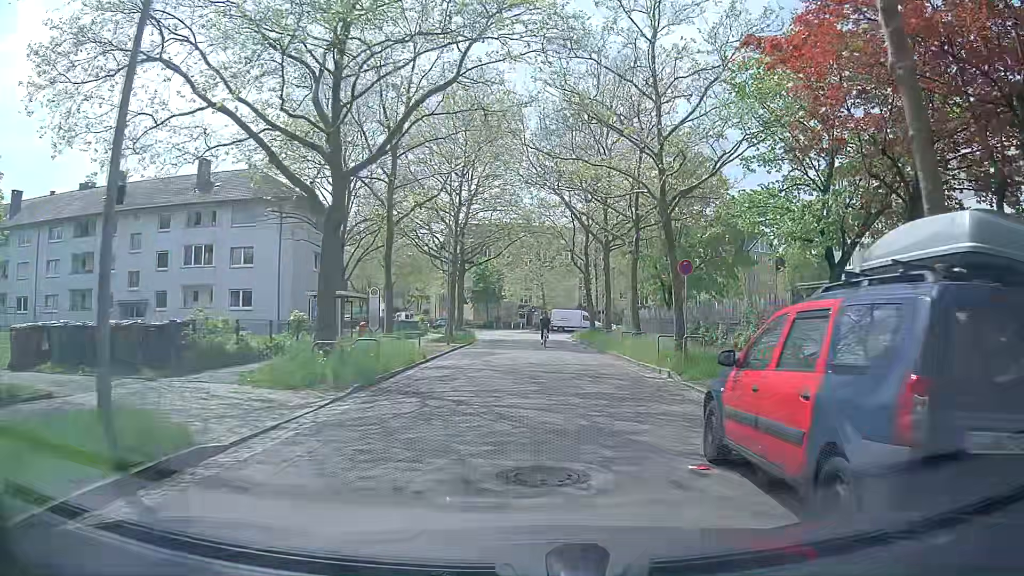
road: unclassified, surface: asphalt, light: Day
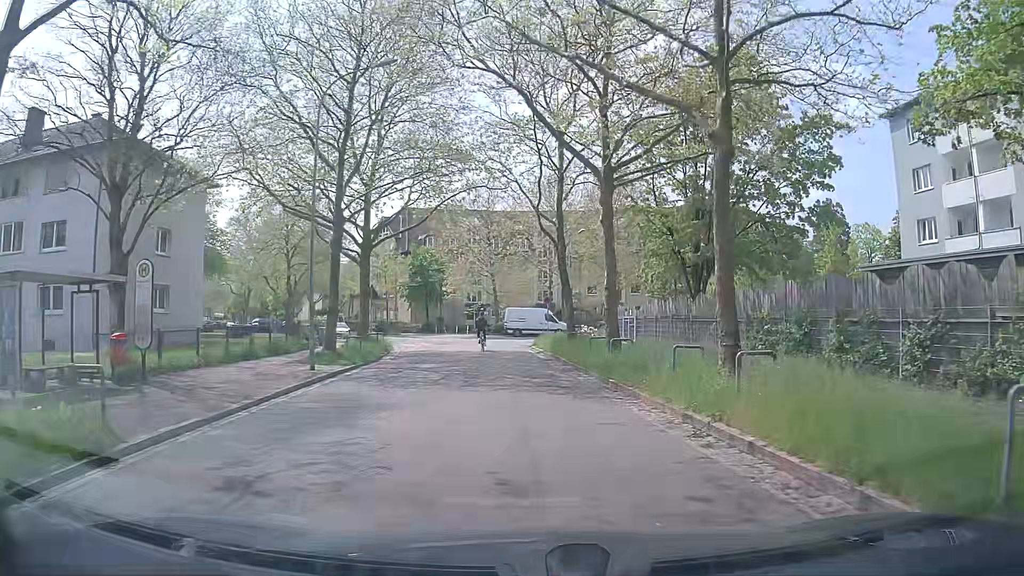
(+0.3, +17.1) m; +3°
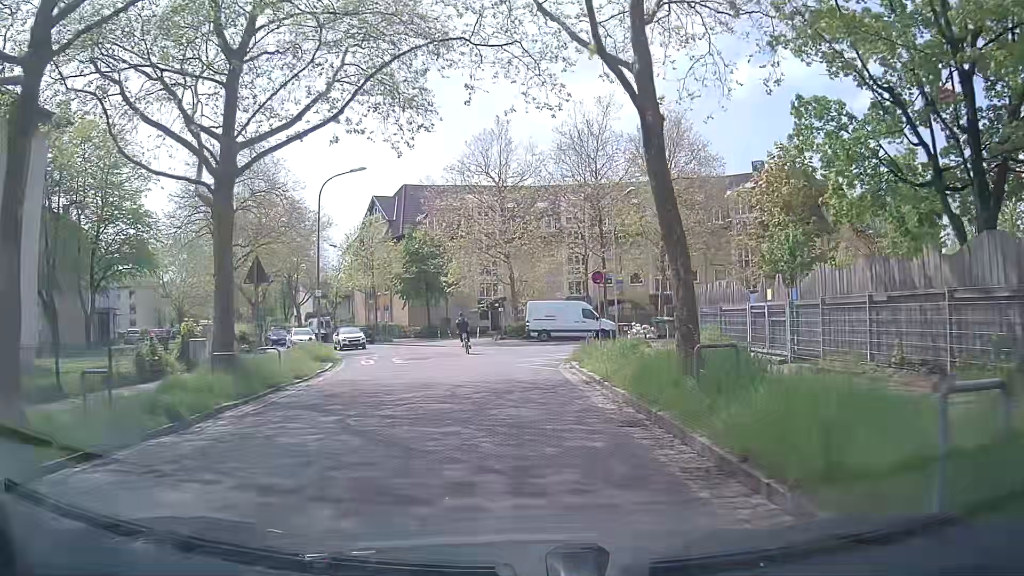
(-0.1, +17.1) m; -2°
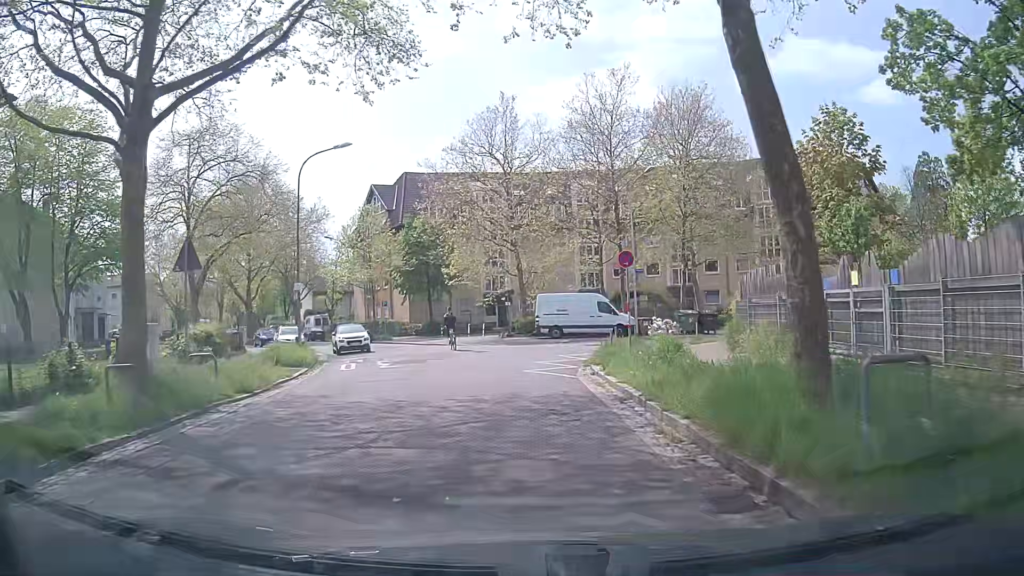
(0.0, +4.2) m; -1°
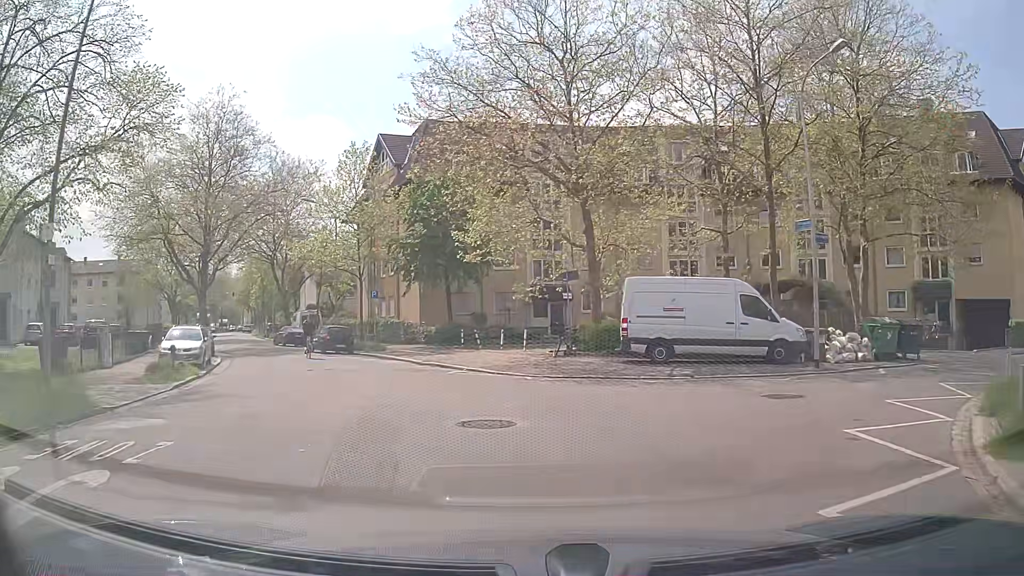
(-0.6, +19.0) m; -5°
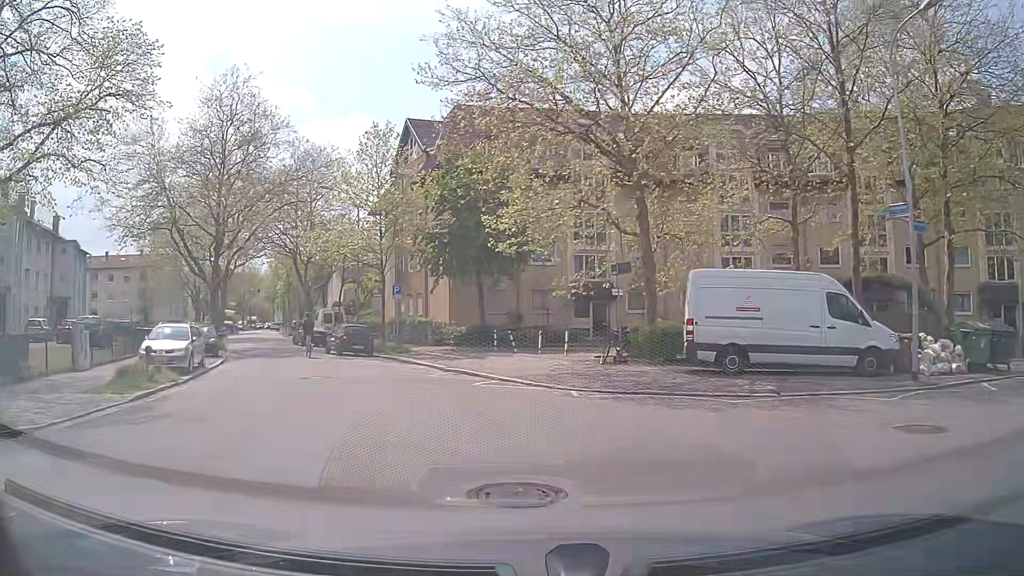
(-0.1, +3.7) m; -3°
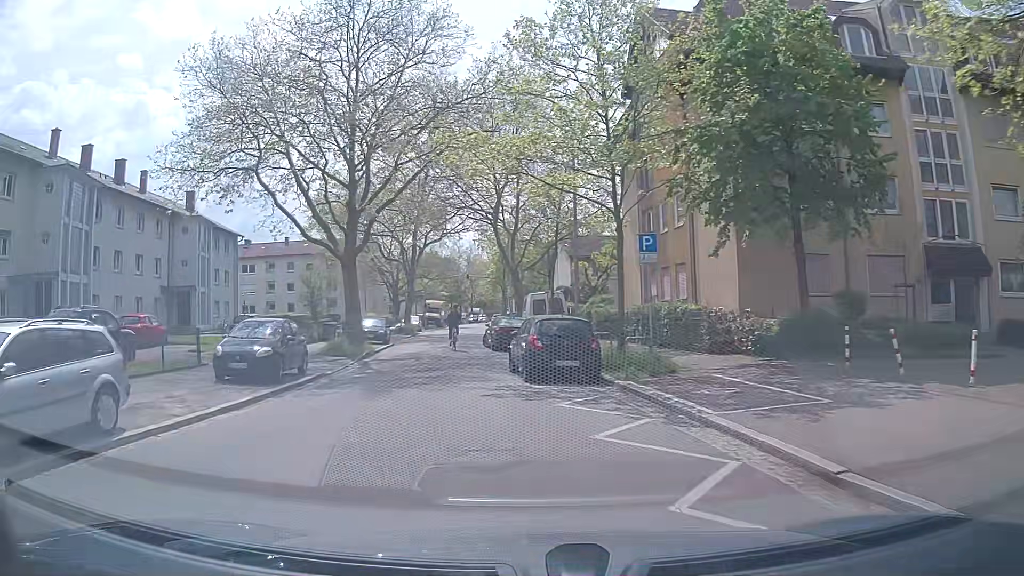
(-2.7, +16.1) m; -20°
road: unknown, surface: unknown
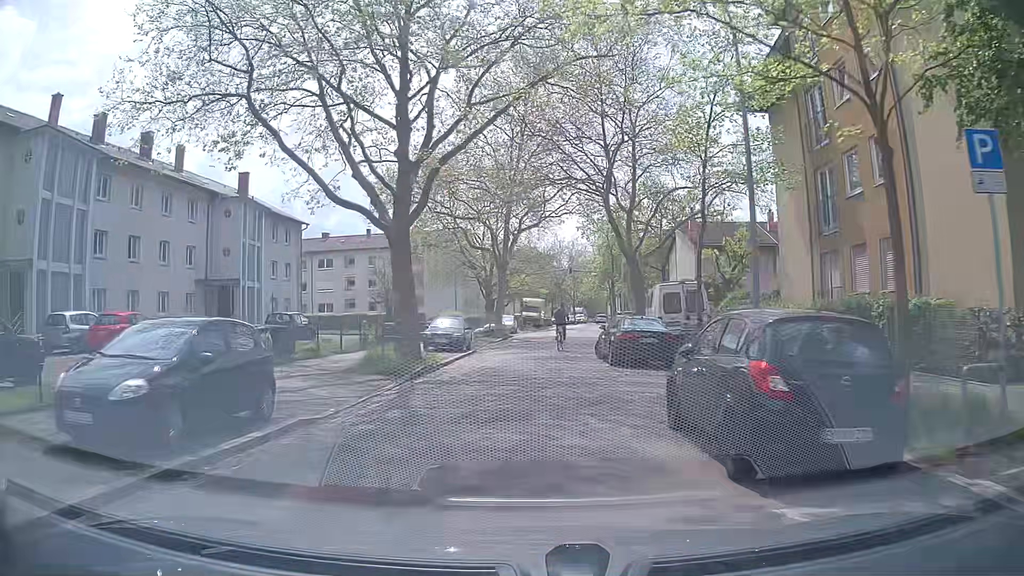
(-0.7, +9.1) m; -9°
(0, +10) (0, +20) (+1, +30) (+3, +40) (+4, +50) (+5, +60) (+6, +70) (+7, +80) (+8, +89) (+9, +99) m
